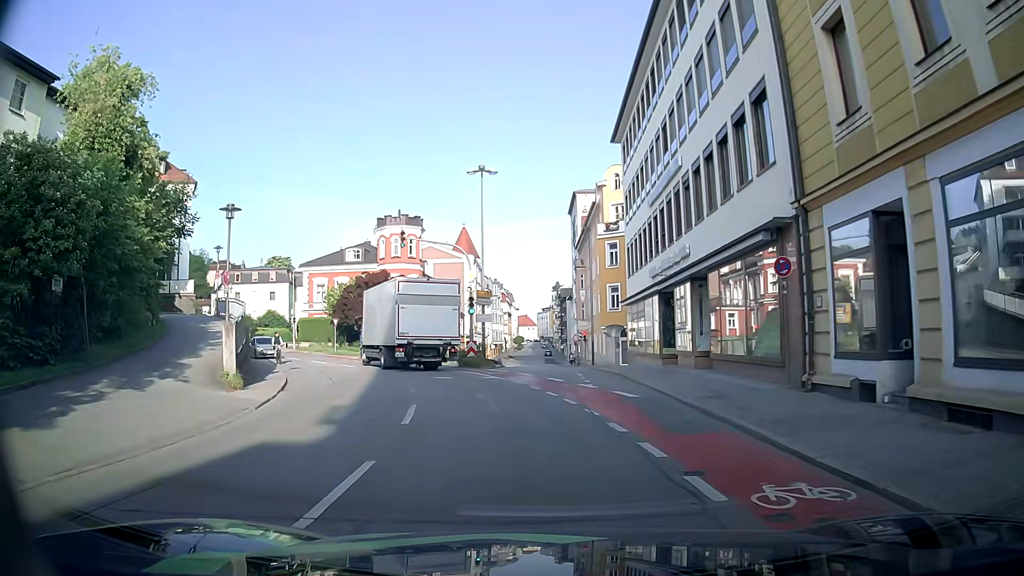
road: tertiary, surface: asphalt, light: Day
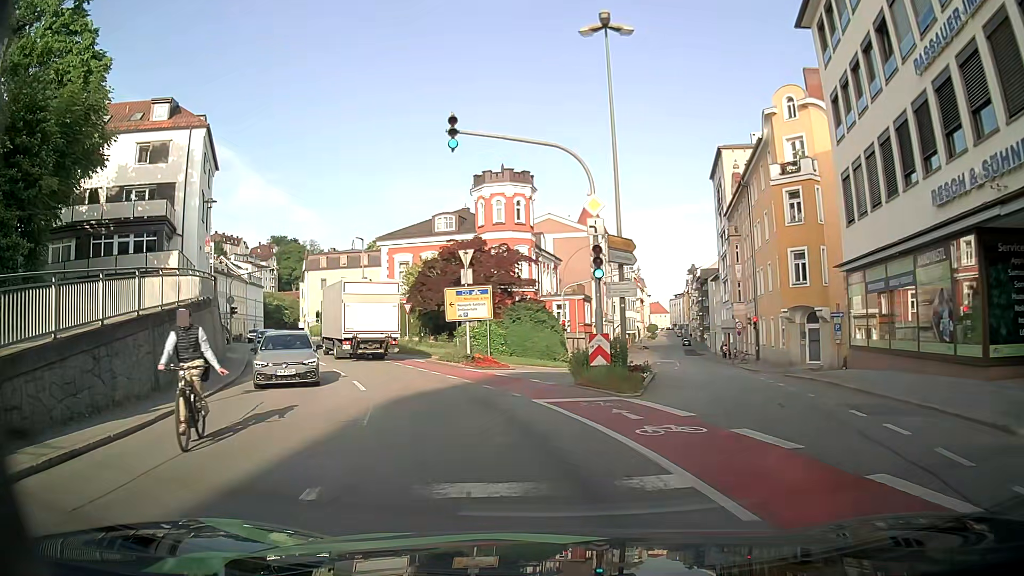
(-1.2, +16.4) m; -10°
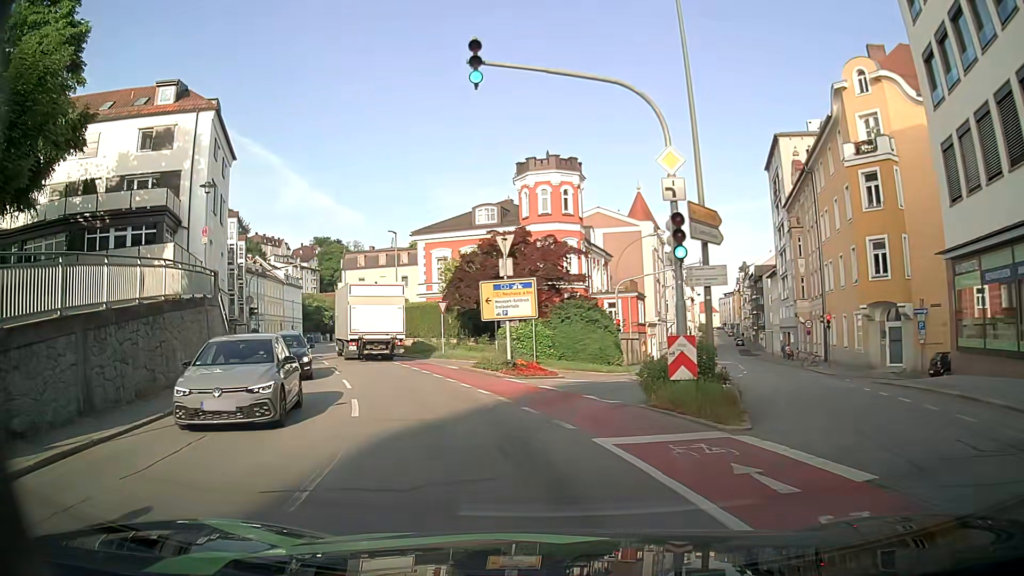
(-0.1, +4.5) m; -4°
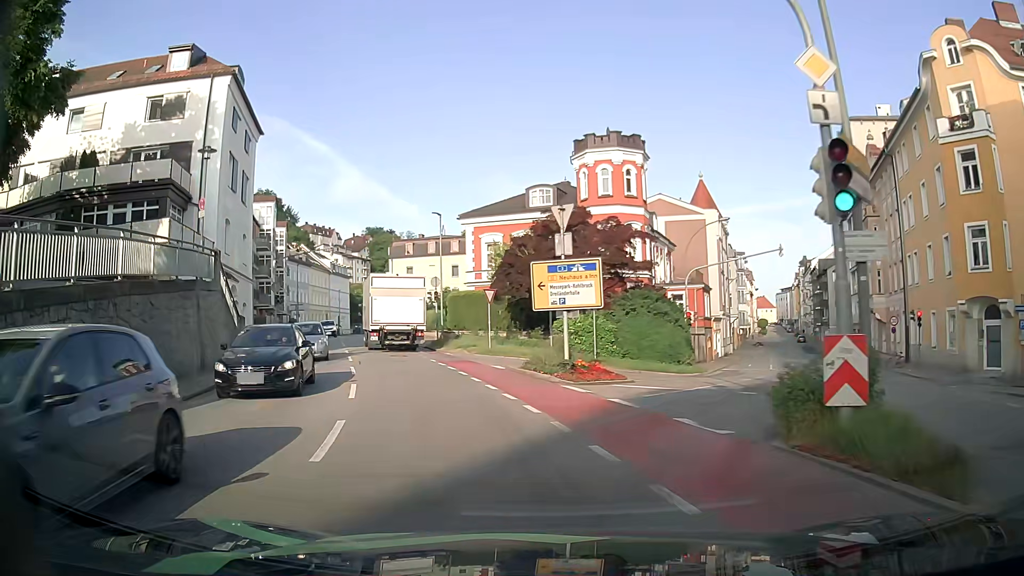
(-0.1, +4.6) m; -4°
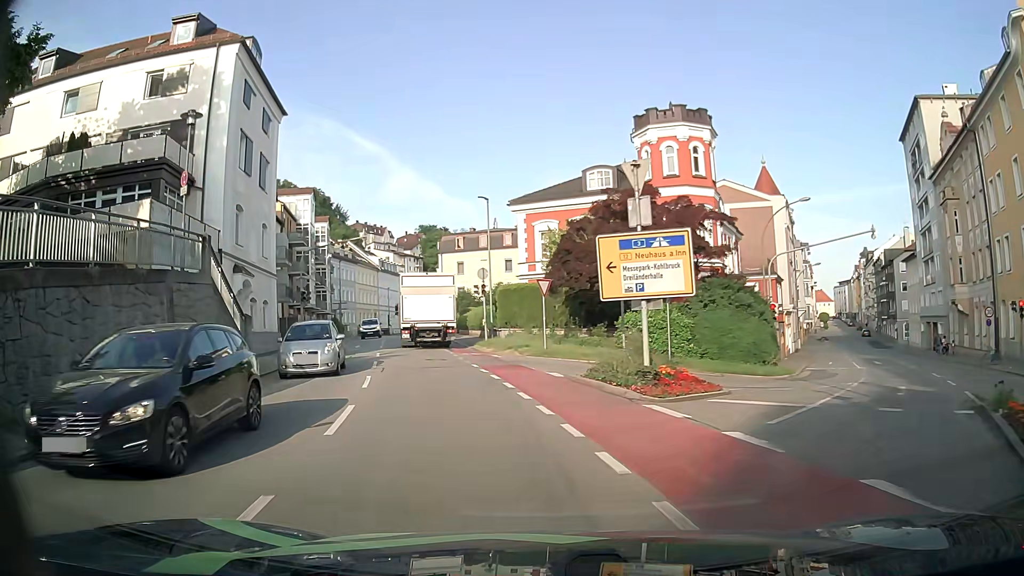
(-0.2, +4.7) m; -5°
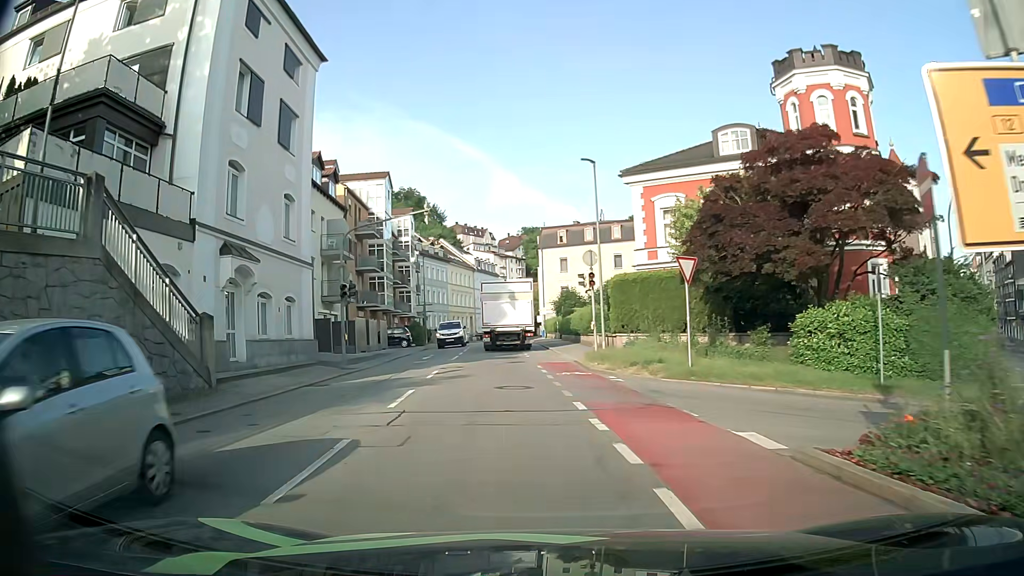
(-0.8, +9.6) m; -9°
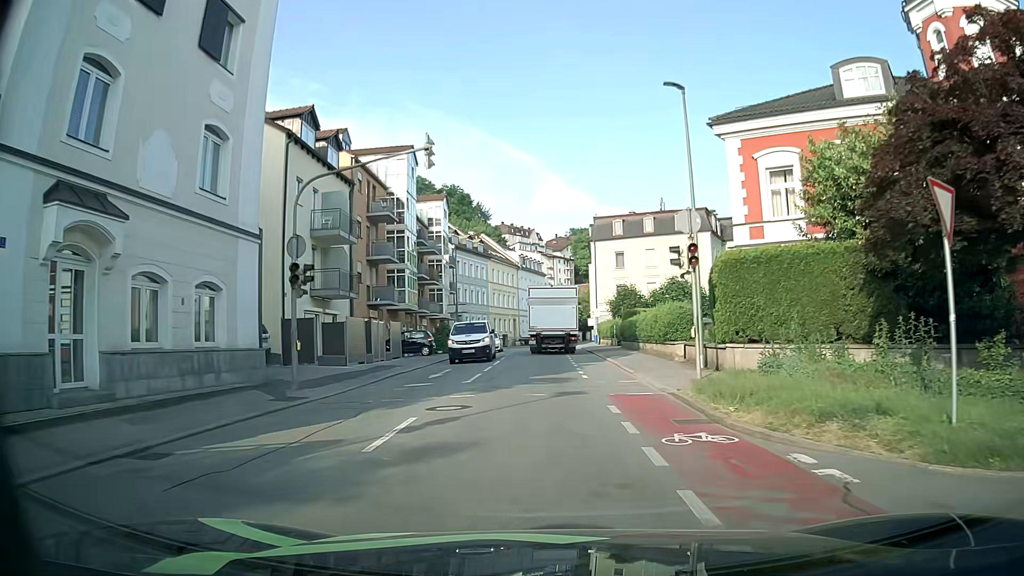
(-0.4, +9.9) m; -3°
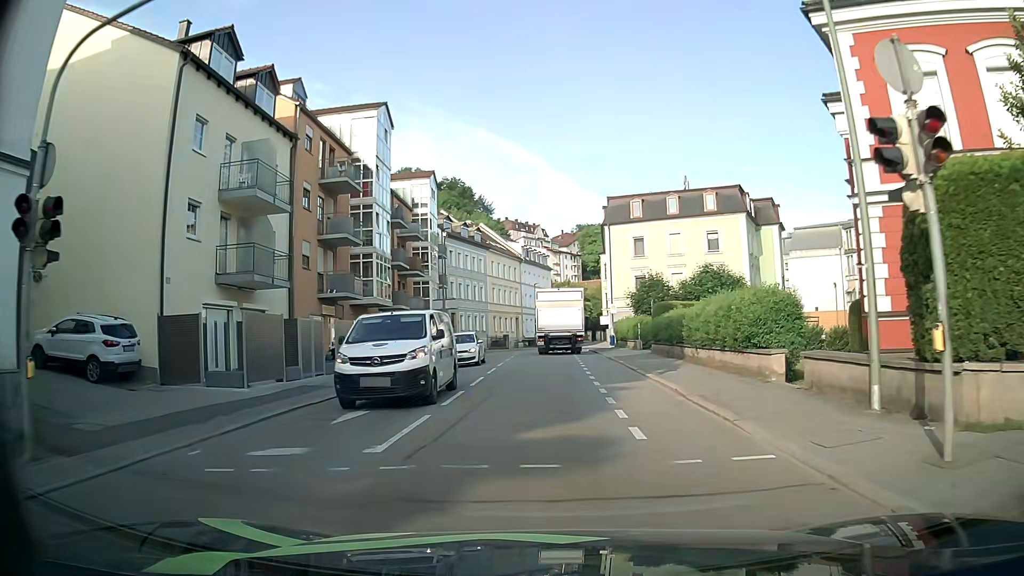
(-0.1, +10.0) m; -1°
(0, +10) (0, +20) (0, +30) (0, +40) (0, +50) (0, +60) (+1, +70) (+3, +80) (+5, +89) (+9, +99) m
